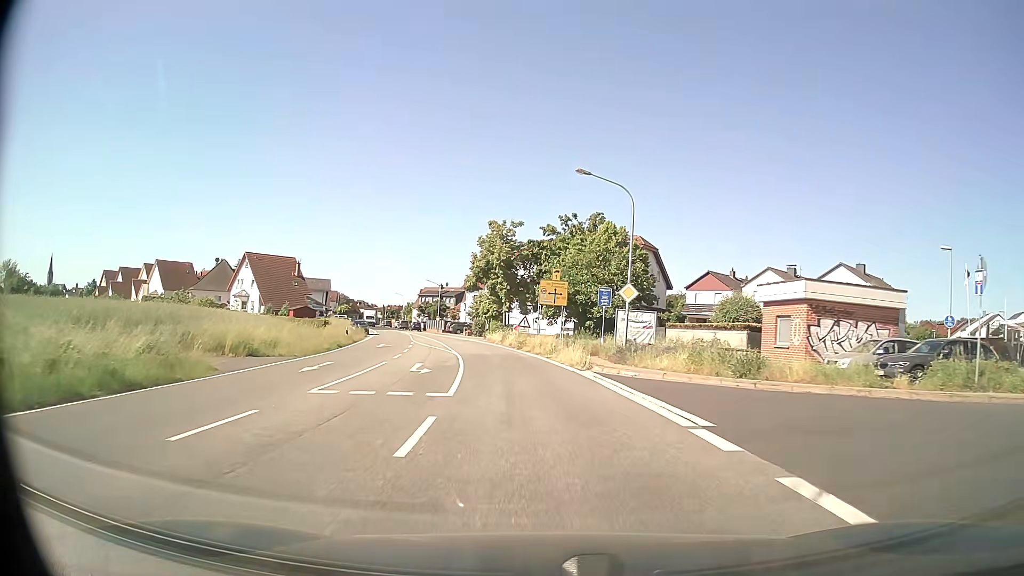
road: secondary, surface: asphalt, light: Day
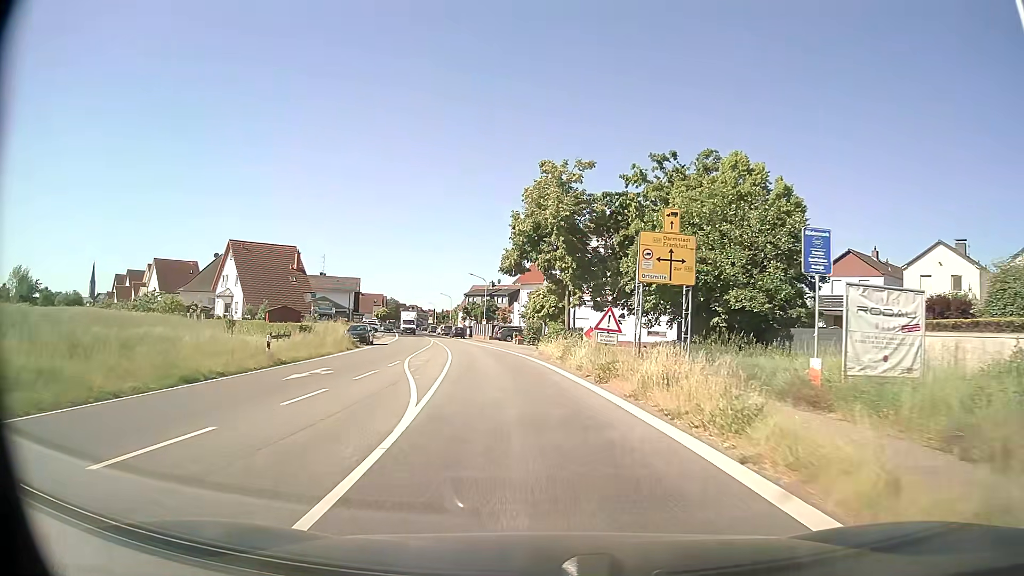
(-1.0, +22.0) m; -5°
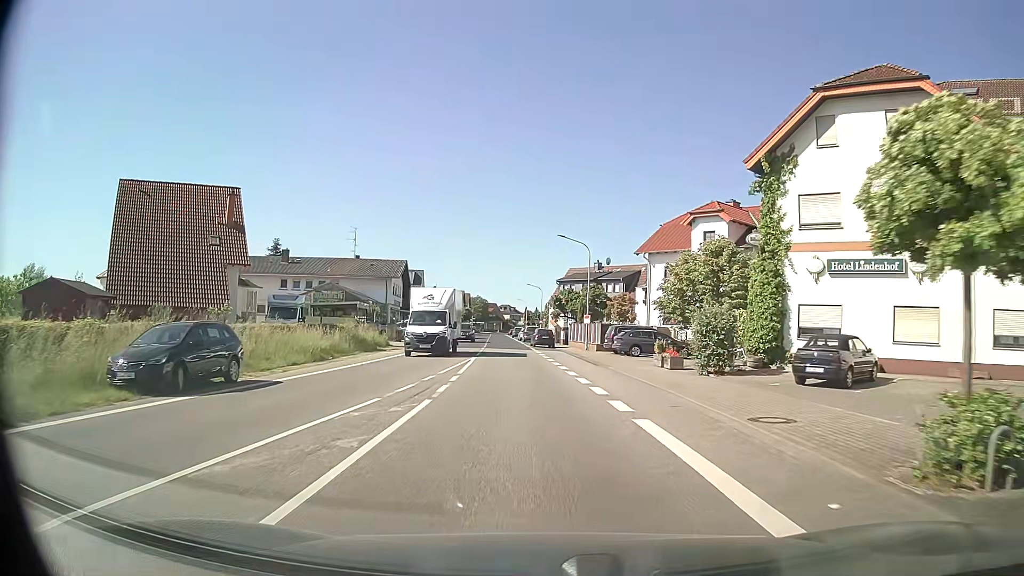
(-2.8, +35.3) m; -8°
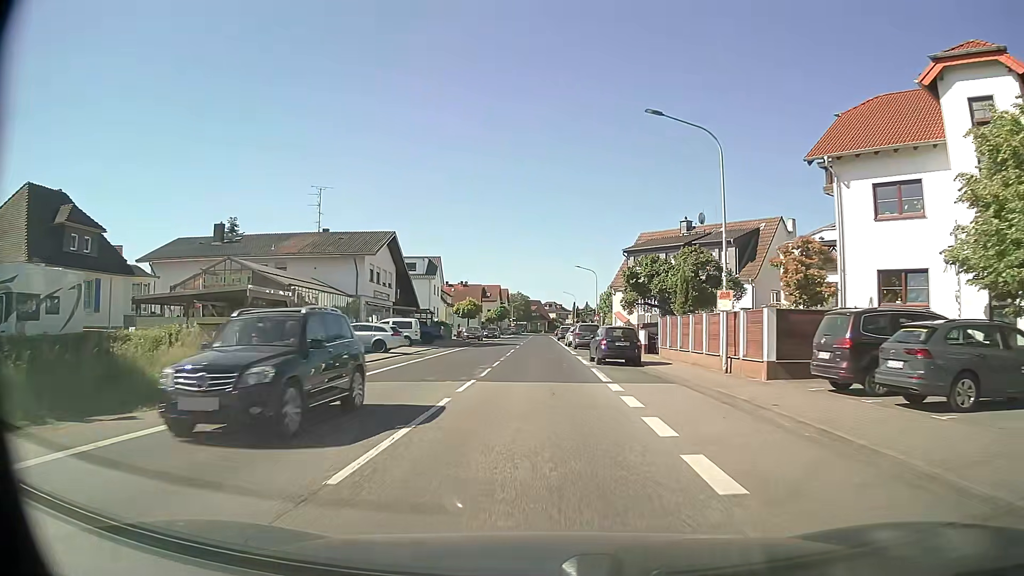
(-1.0, +27.2) m; -4°
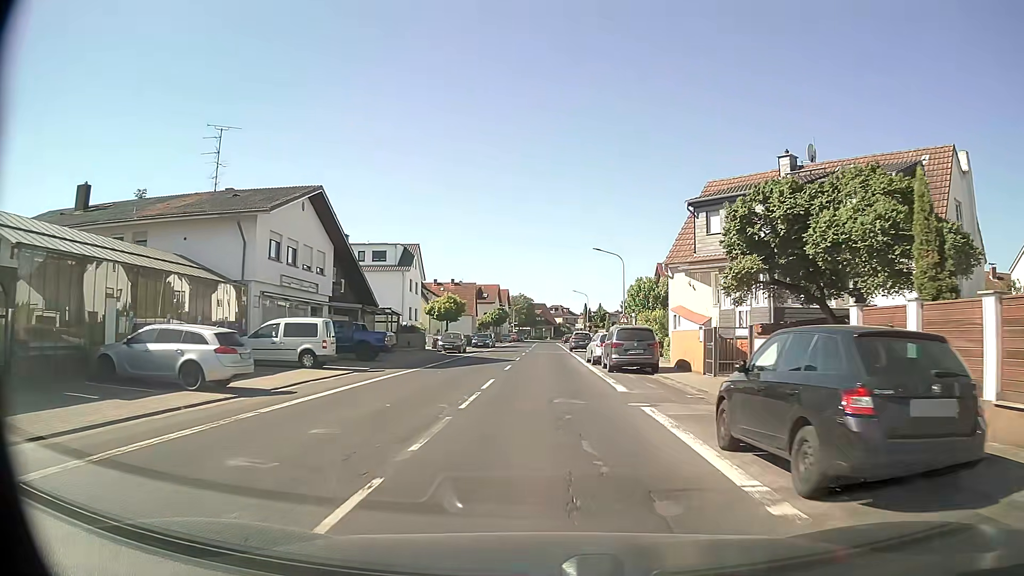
(-0.2, +19.8) m; -1°
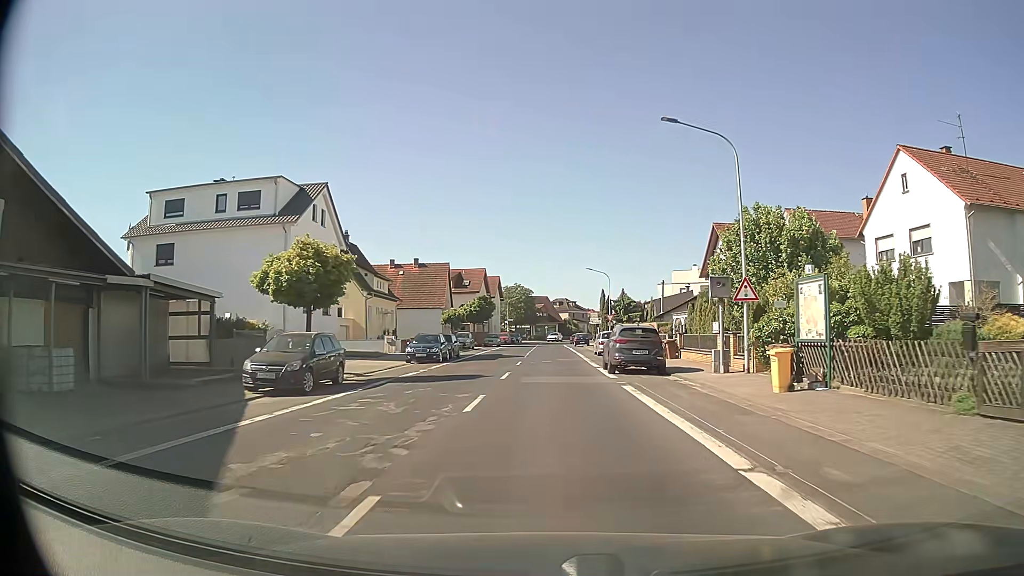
(+0.2, +31.7) m; 0°
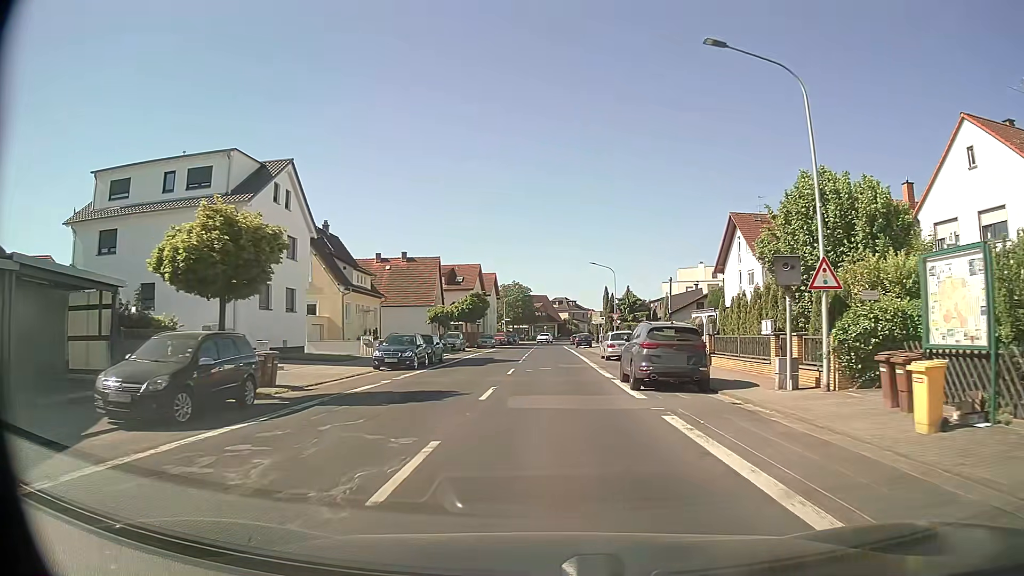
(0.0, +6.2) m; 0°
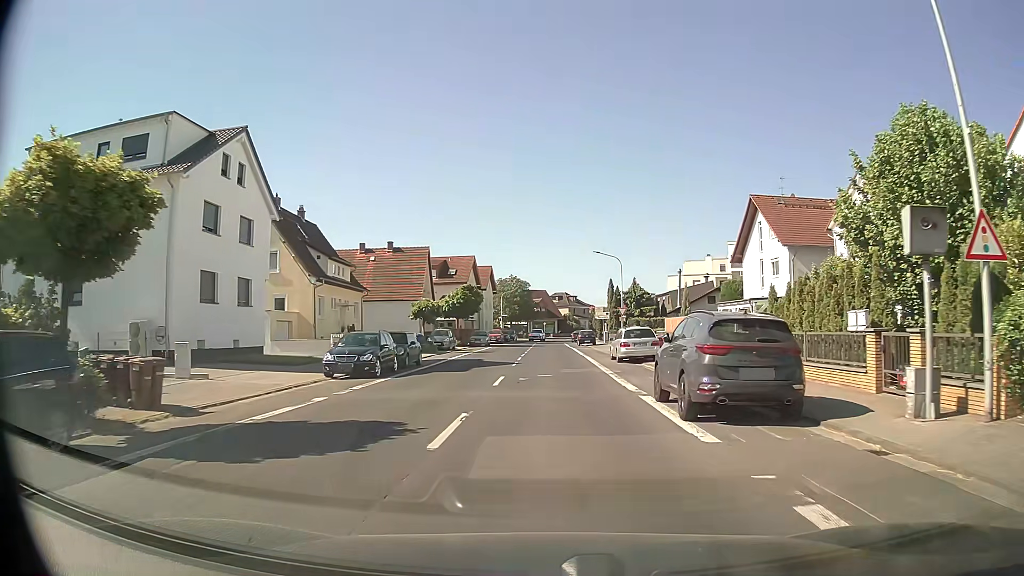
(0.0, +6.1) m; 0°
(0, +10) (0, +20) (0, +30) (0, +40) (0, +50) (+1, +60) (+1, +70) (+1, +80) (+1, +90) (+2, +100) m
